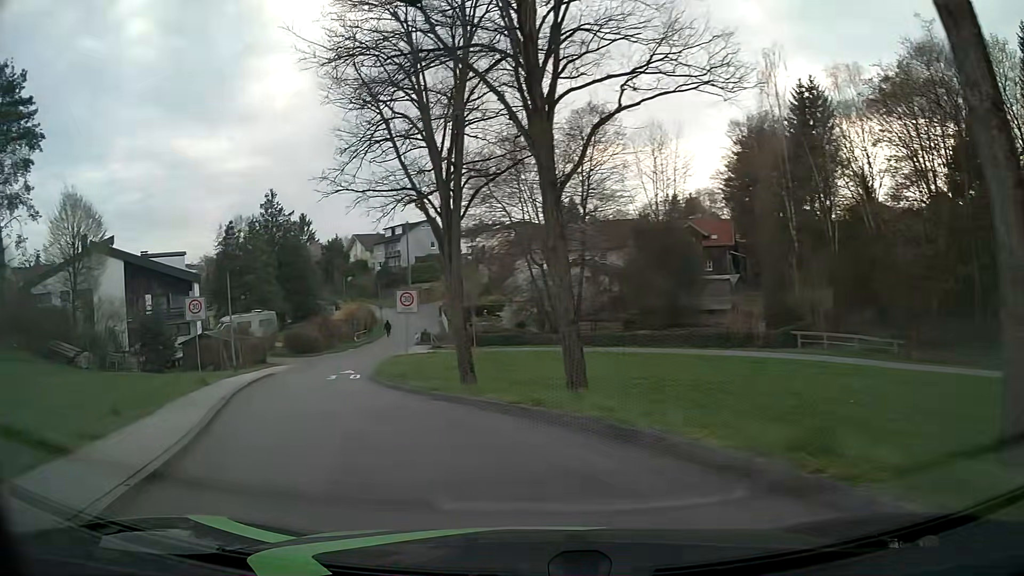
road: residential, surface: asphalt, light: Day
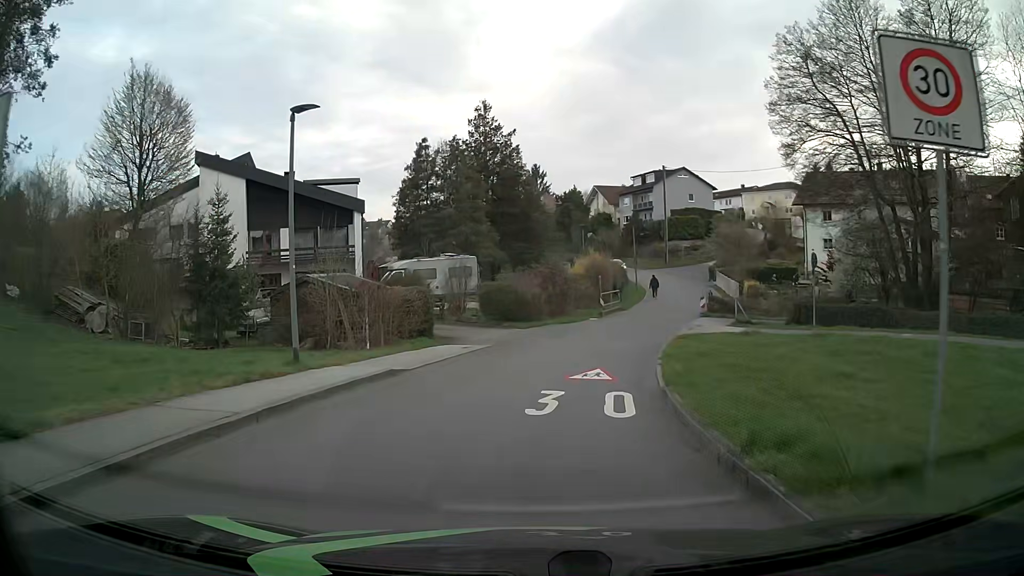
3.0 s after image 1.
(-5.3, +20.0) m; -20°
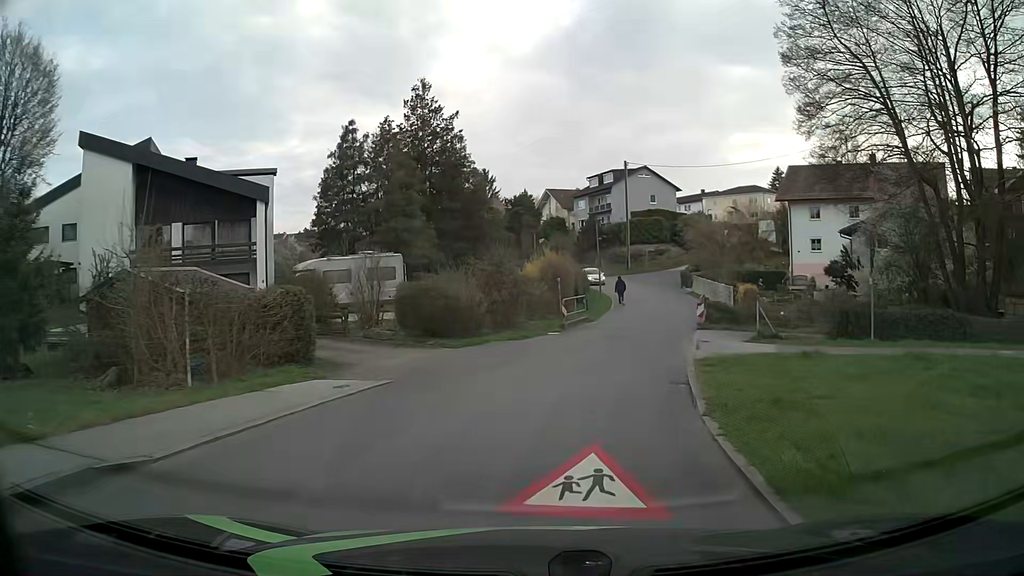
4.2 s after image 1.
(+0.2, +8.4) m; +4°
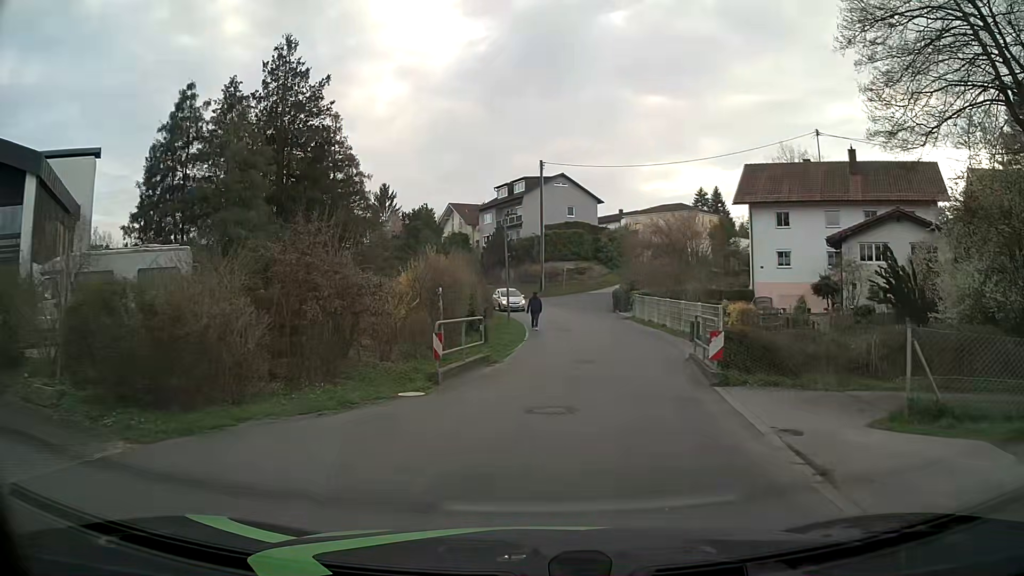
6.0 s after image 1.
(+0.9, +12.5) m; +8°
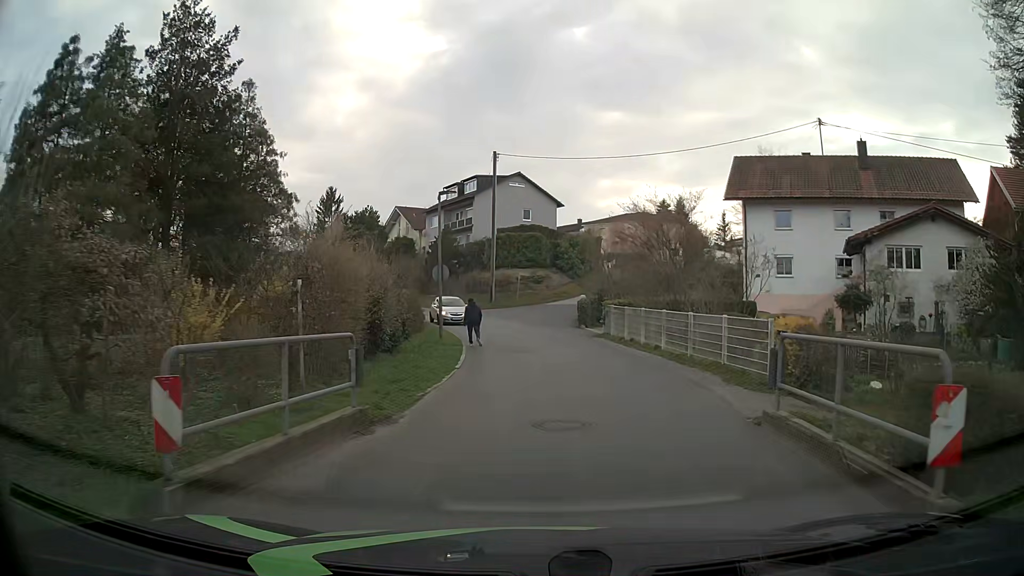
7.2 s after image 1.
(+0.3, +8.1) m; +5°
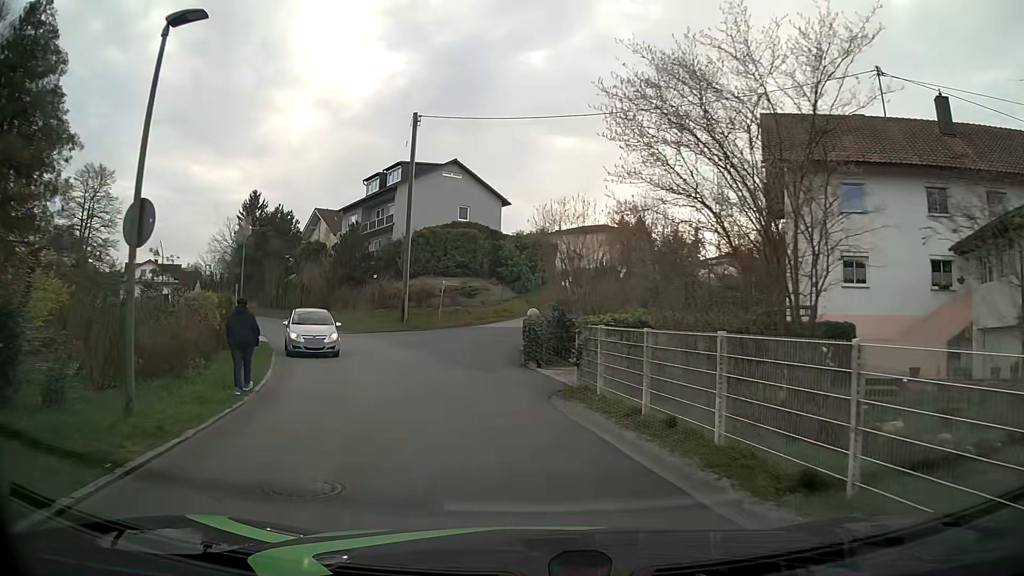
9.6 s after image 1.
(+0.9, +15.2) m; +4°
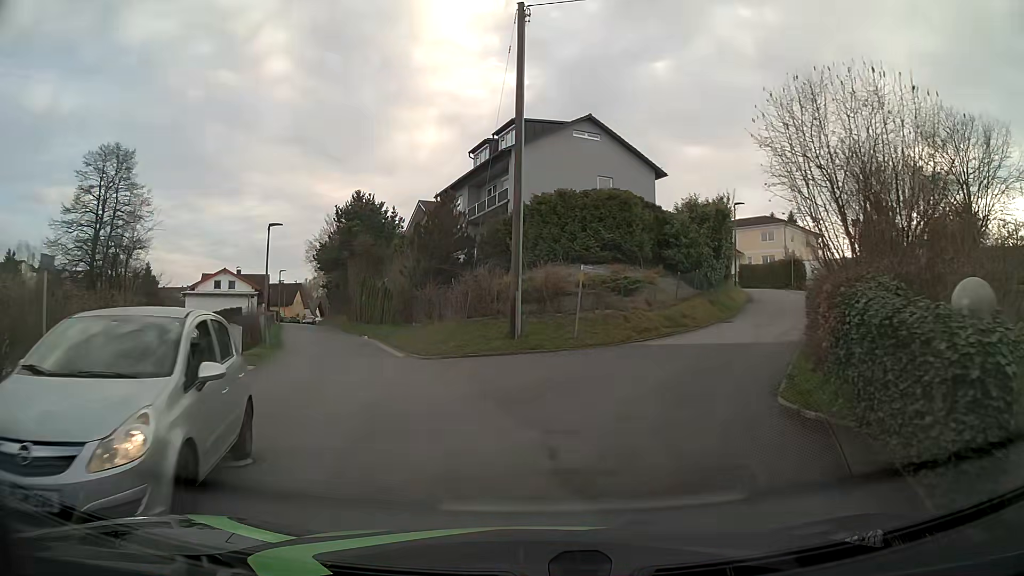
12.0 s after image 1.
(-1.6, +15.3) m; -12°
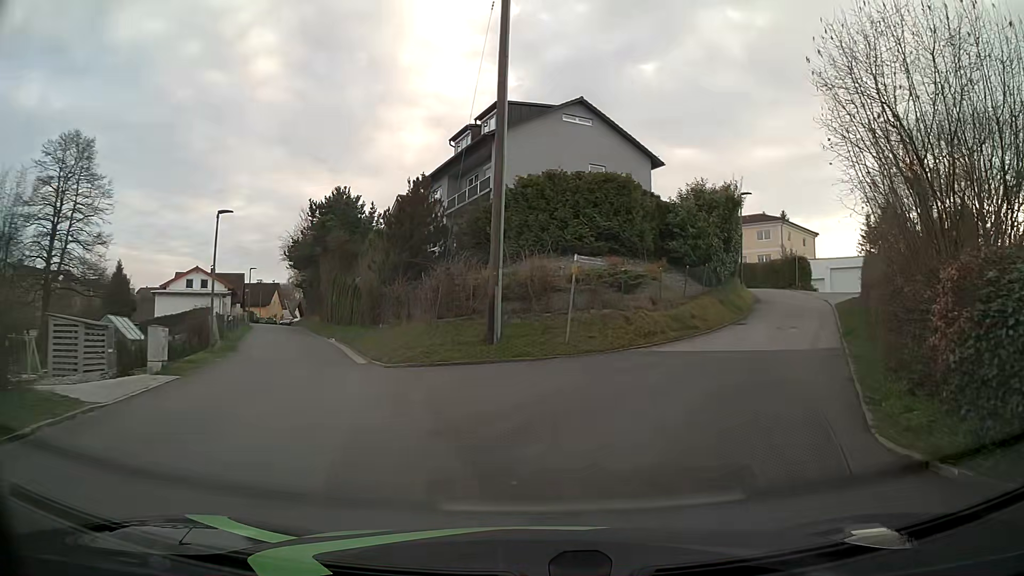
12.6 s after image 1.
(0.0, +3.6) m; +1°
